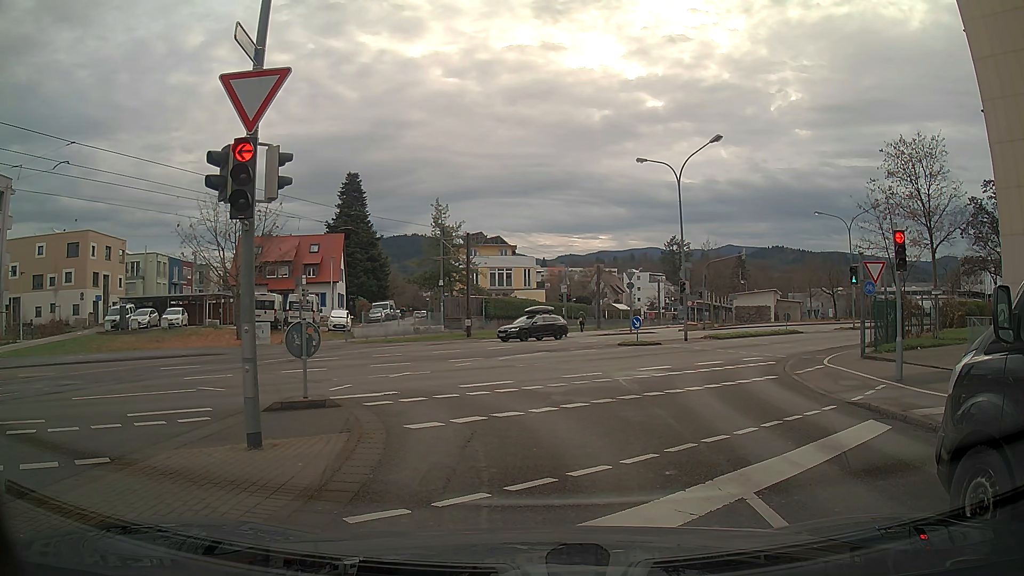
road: residential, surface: asphalt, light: Day
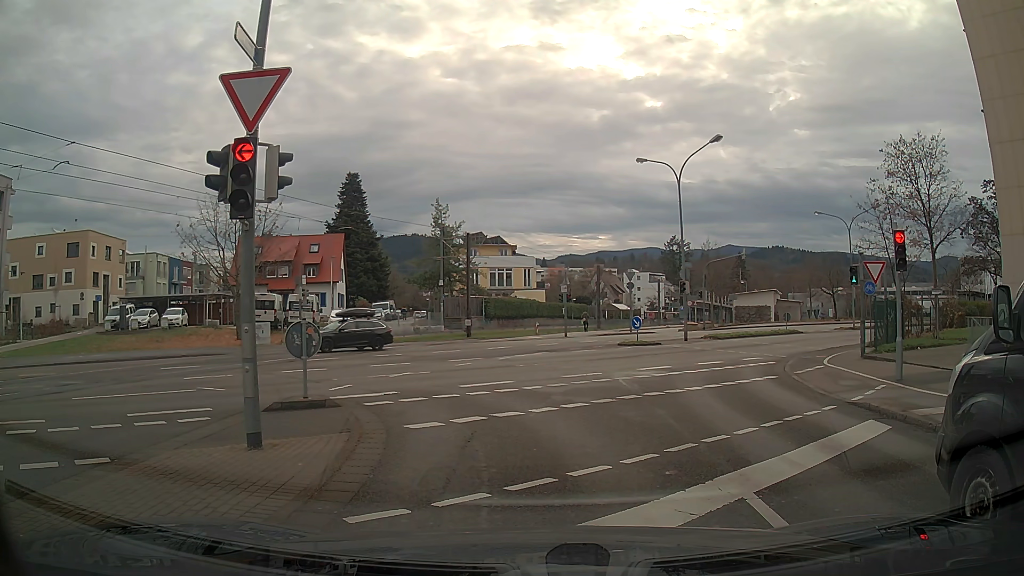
(0.0, 0.0) m; 0°
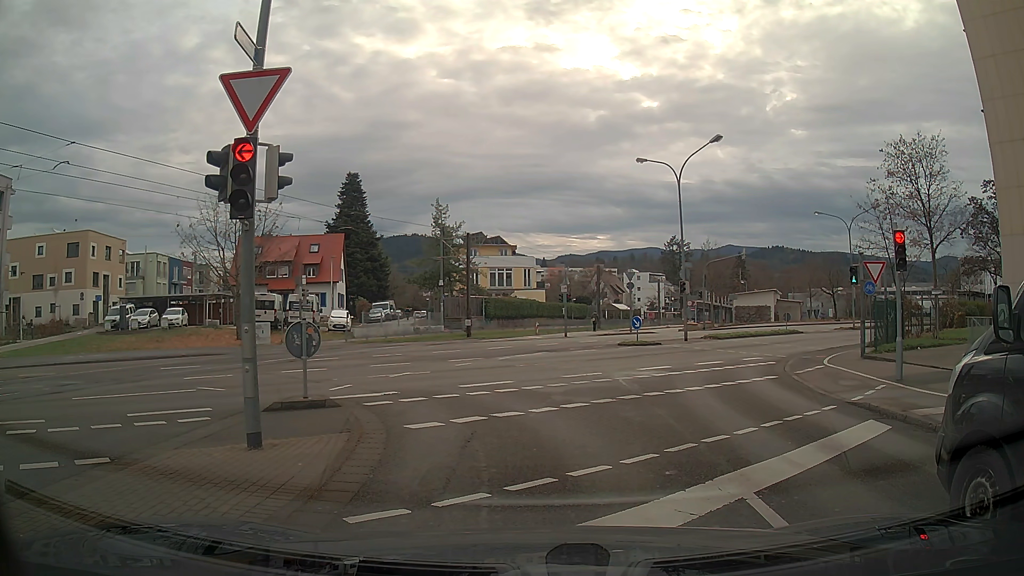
(0.0, 0.0) m; 0°
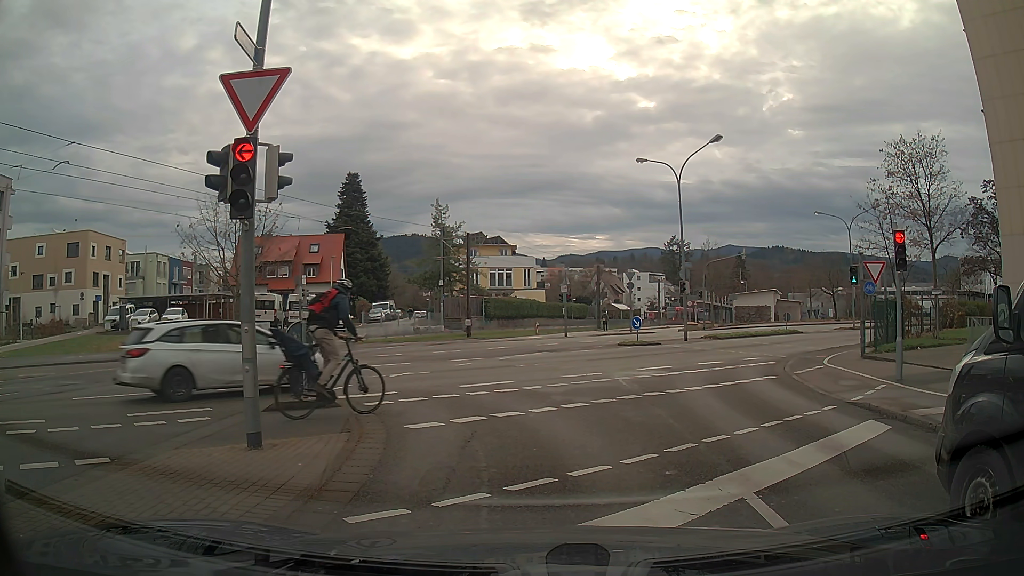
(0.0, 0.0) m; 0°
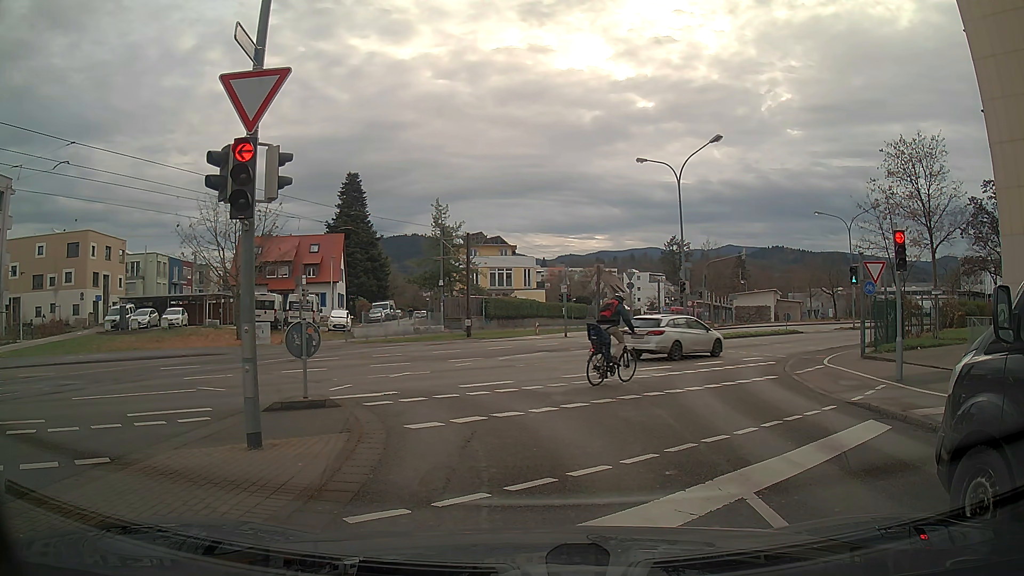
(0.0, 0.0) m; 0°
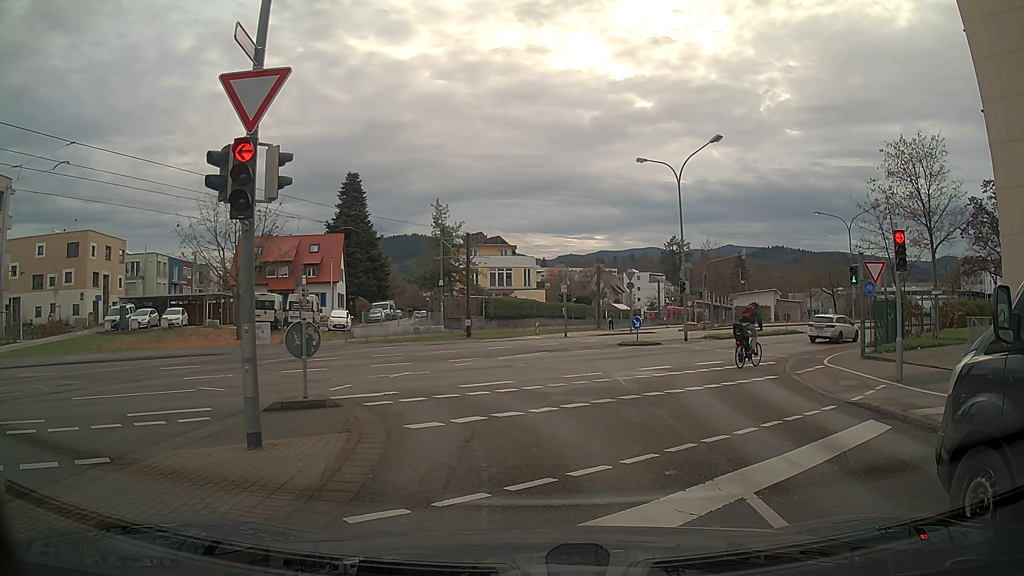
(0.0, 0.0) m; 0°
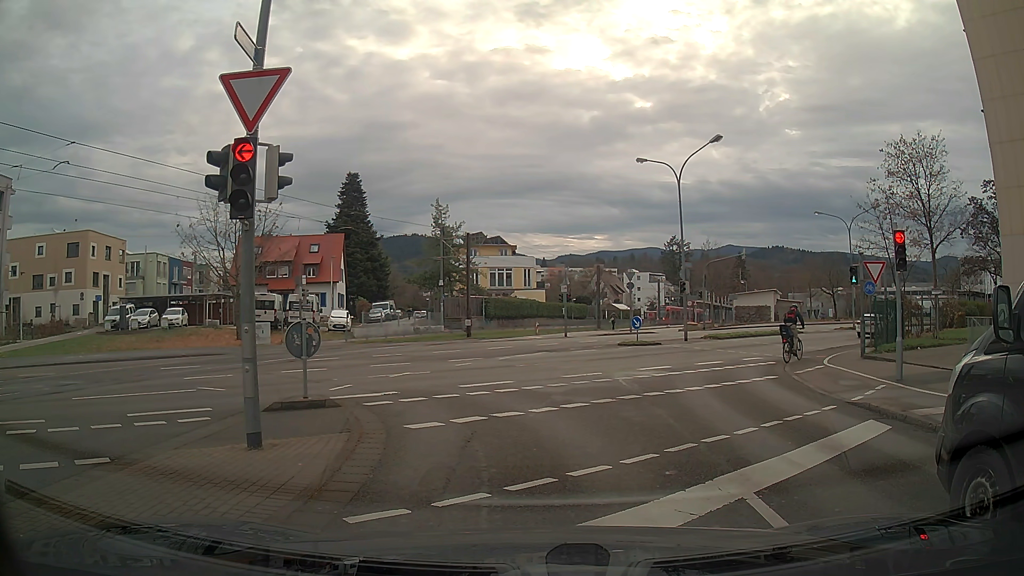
(0.0, 0.0) m; 0°
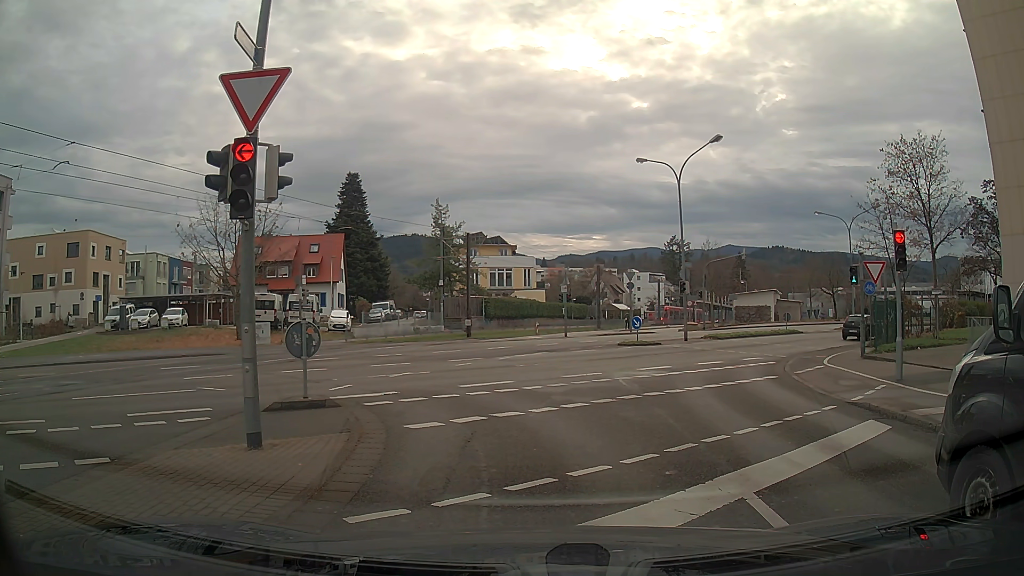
(0.0, 0.0) m; 0°
